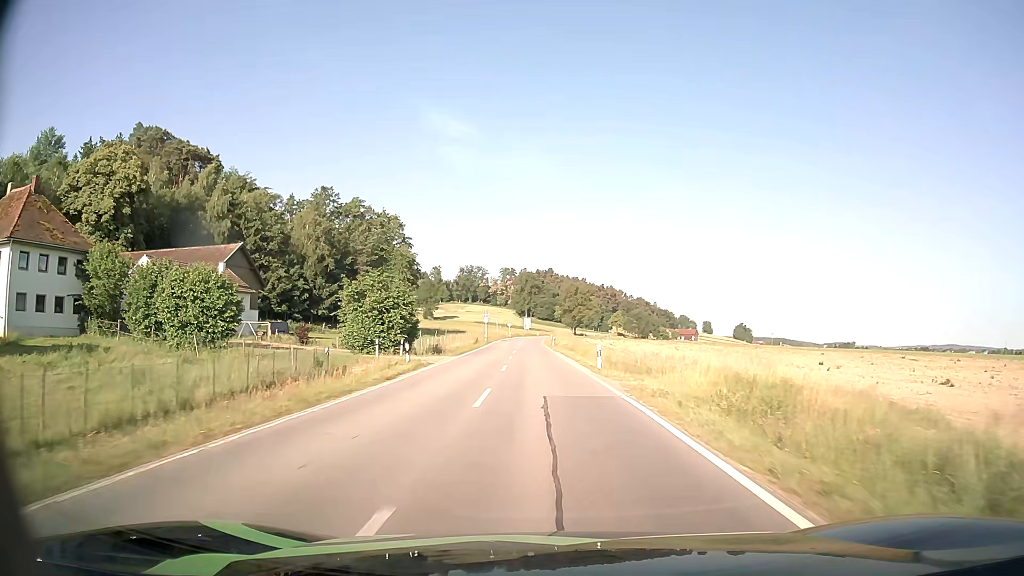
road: secondary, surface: asphalt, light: Day
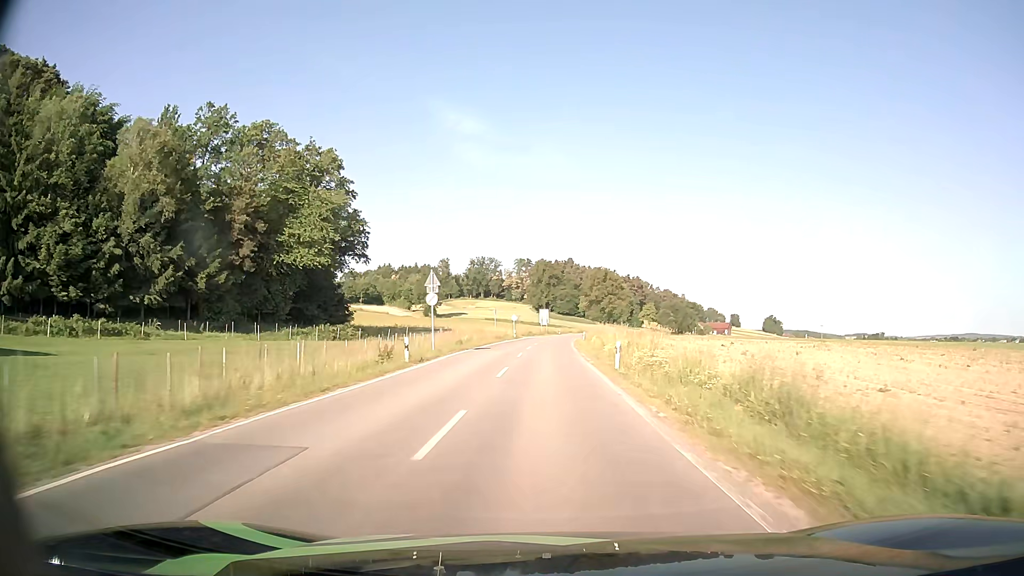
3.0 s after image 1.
(-1.1, +51.6) m; -2°
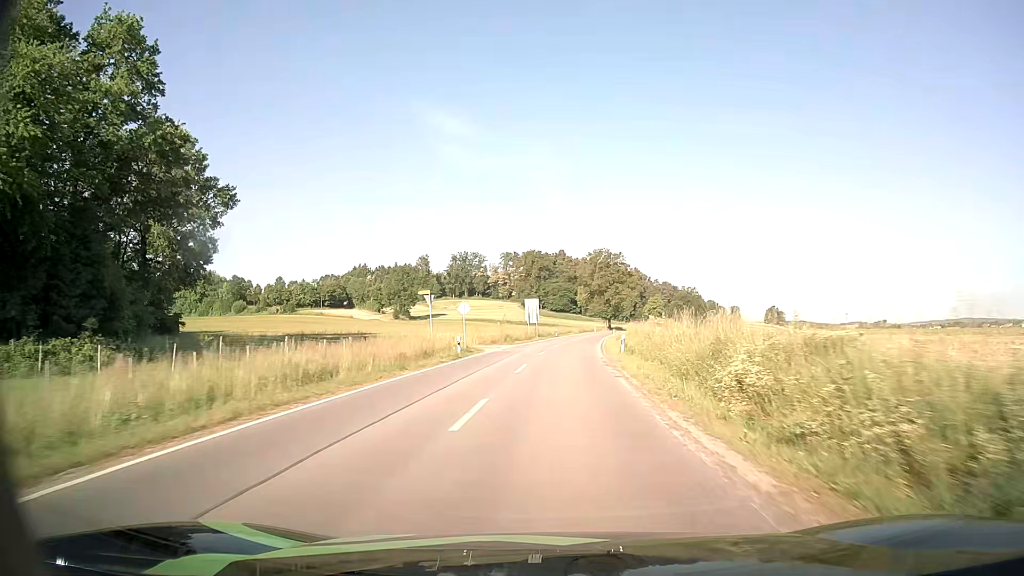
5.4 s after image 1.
(0.0, +43.8) m; 0°
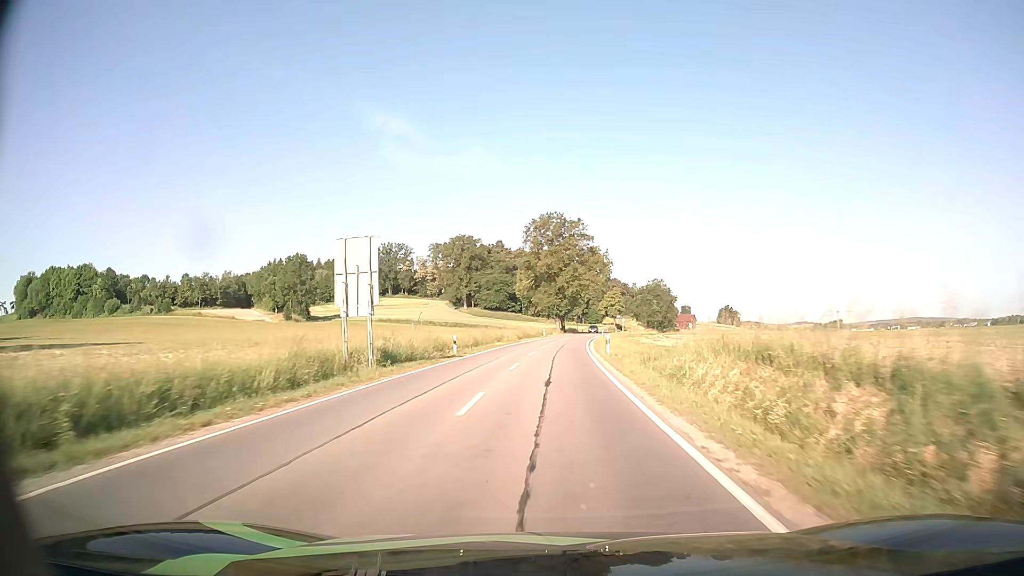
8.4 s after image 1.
(+2.7, +55.7) m; +5°
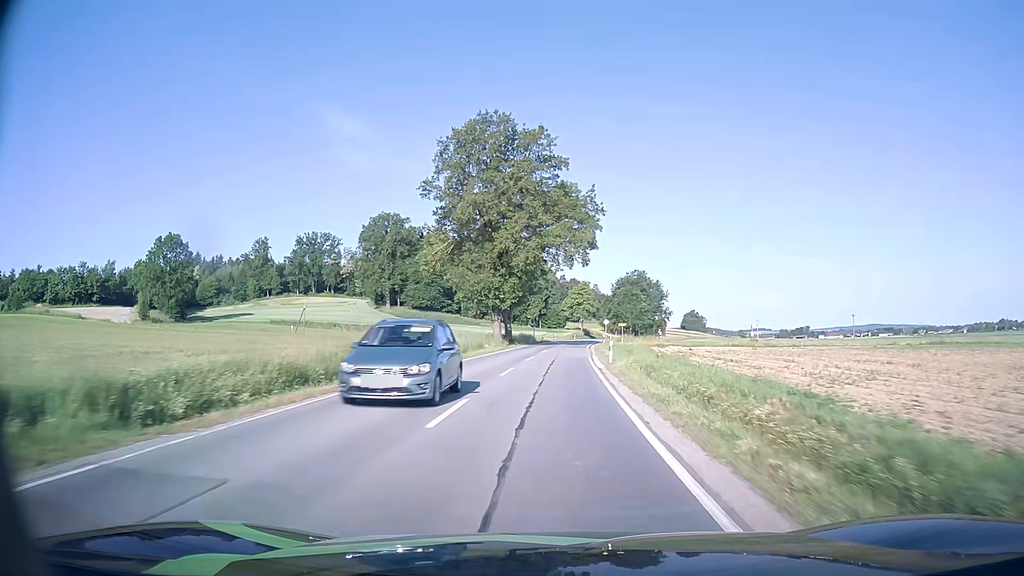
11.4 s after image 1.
(+1.9, +56.8) m; +4°
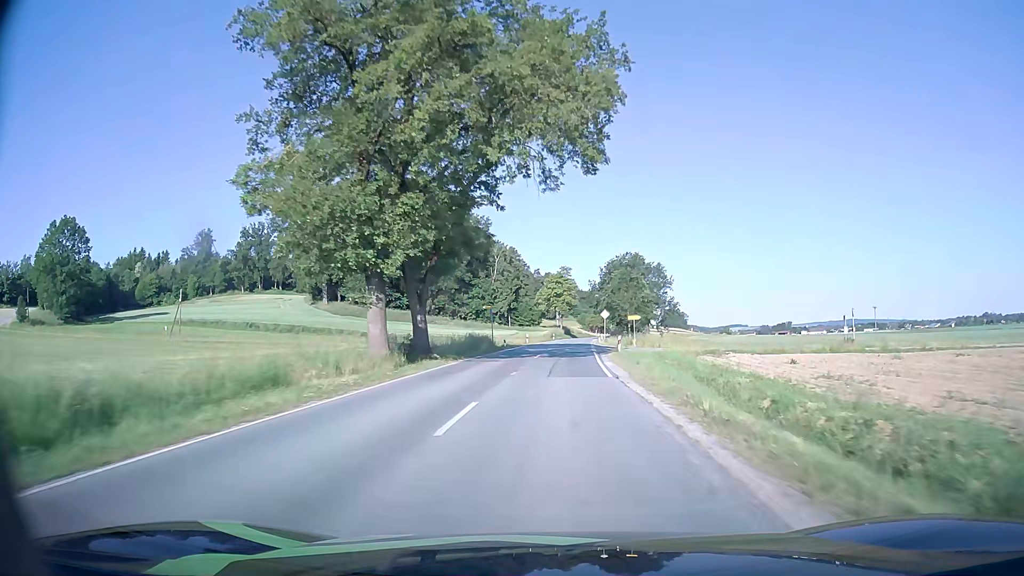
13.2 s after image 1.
(+0.7, +35.3) m; +2°
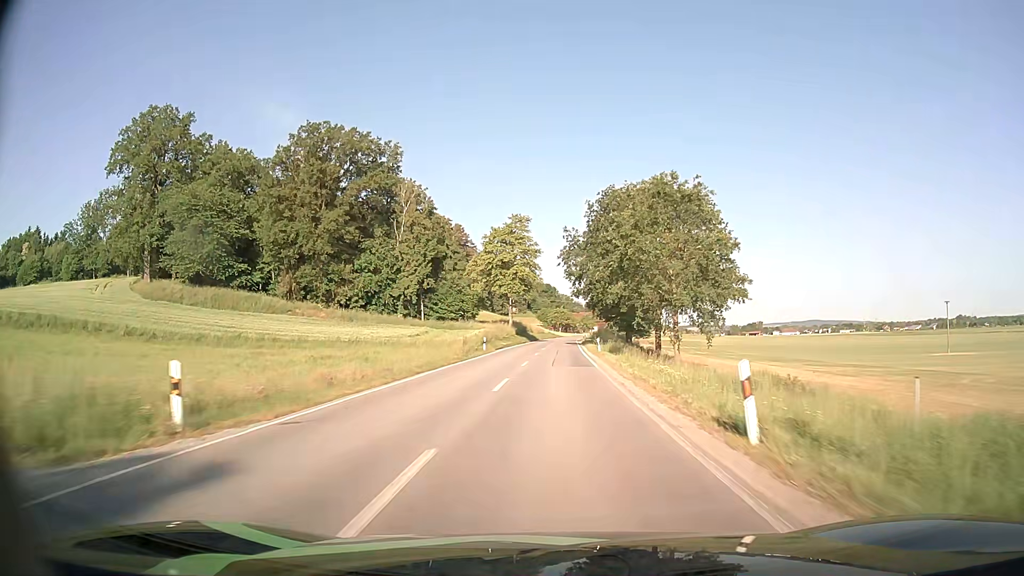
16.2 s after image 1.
(+2.2, +62.0) m; +3°
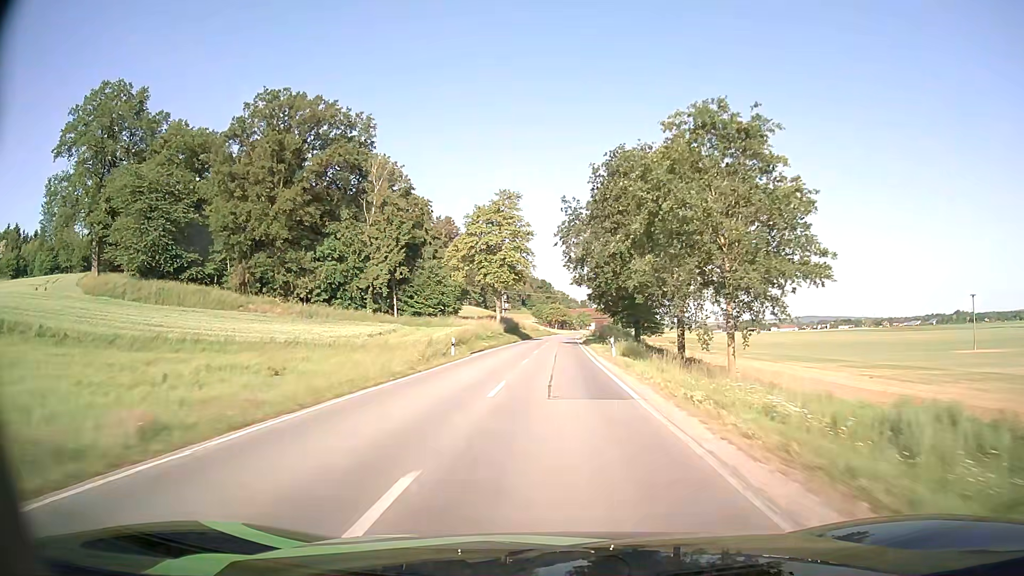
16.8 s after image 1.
(+0.1, +12.8) m; 0°
(0, +10) (0, +20) (0, +30) (+1, +40) (+1, +50) (+1, +60) (+1, +70) (+2, +80) (+2, +90) (+2, +100) m
